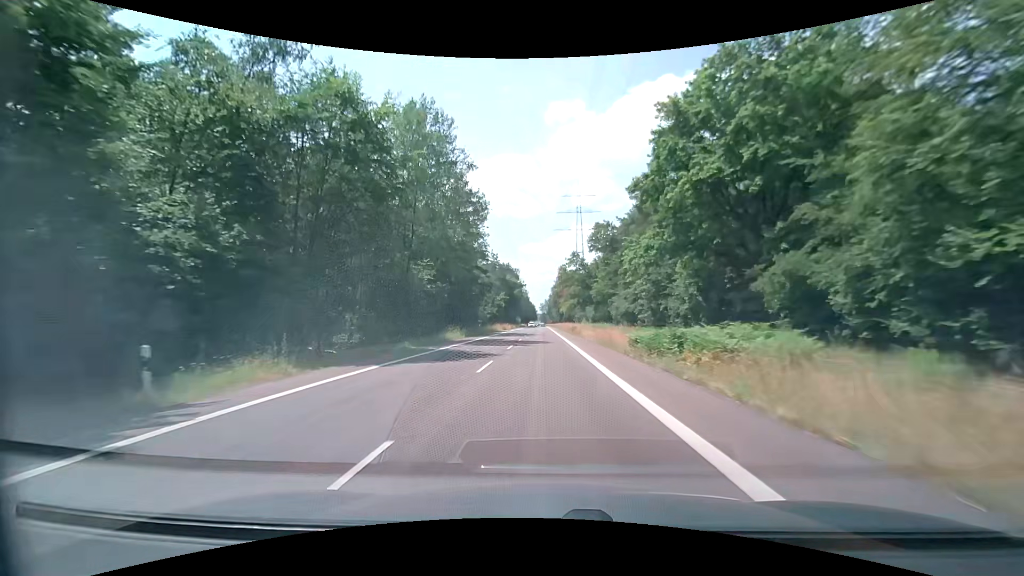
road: secondary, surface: asphalt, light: Day
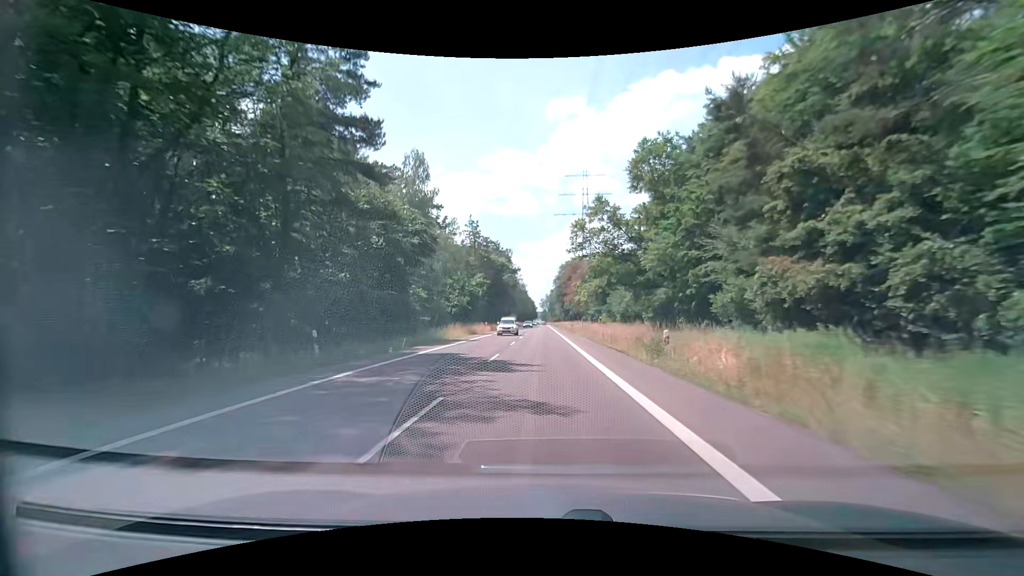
(-0.1, +42.5) m; -1°
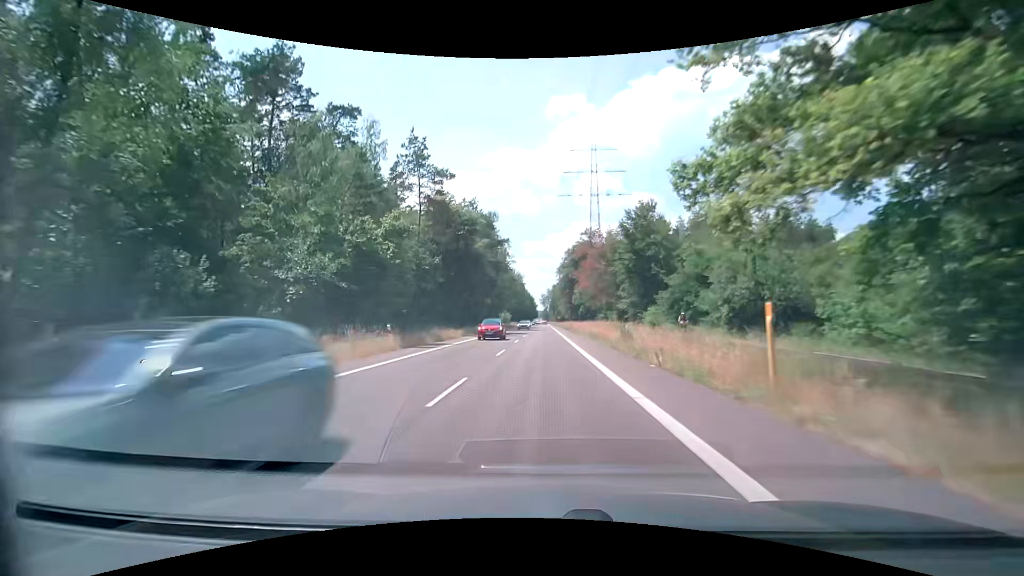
(+0.4, +42.5) m; 0°
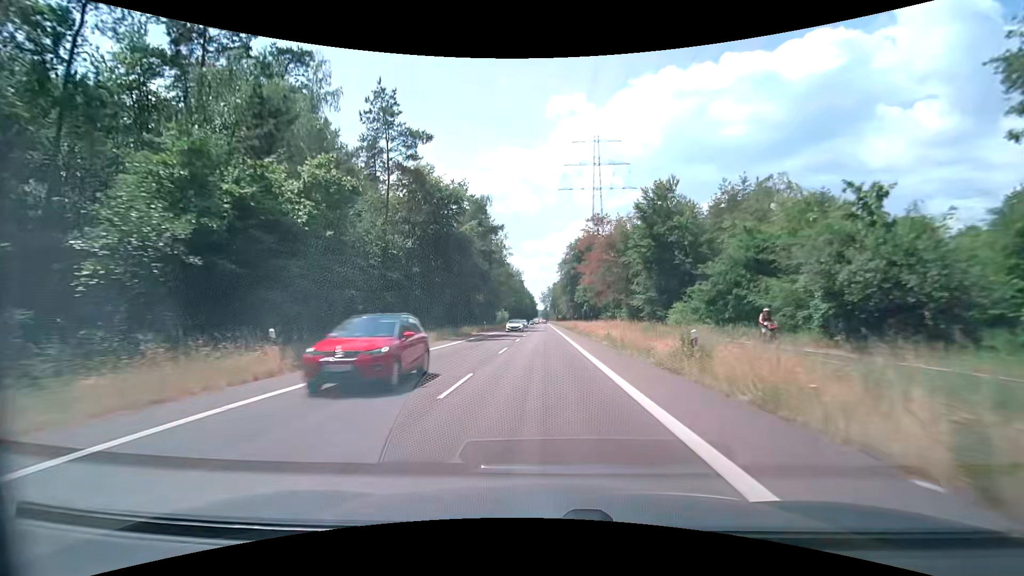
(0.0, +10.6) m; 0°
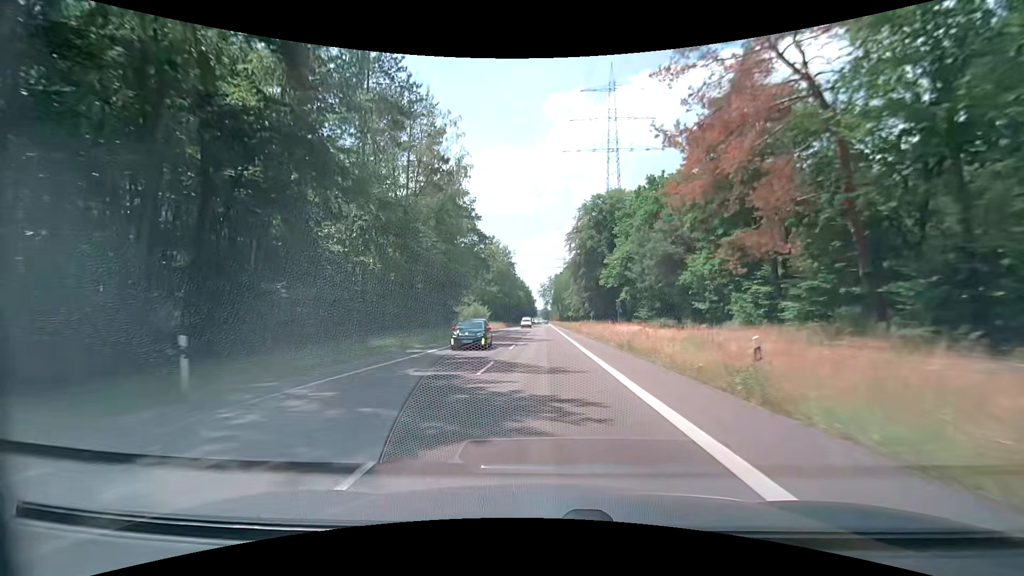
(-0.1, +53.1) m; 0°
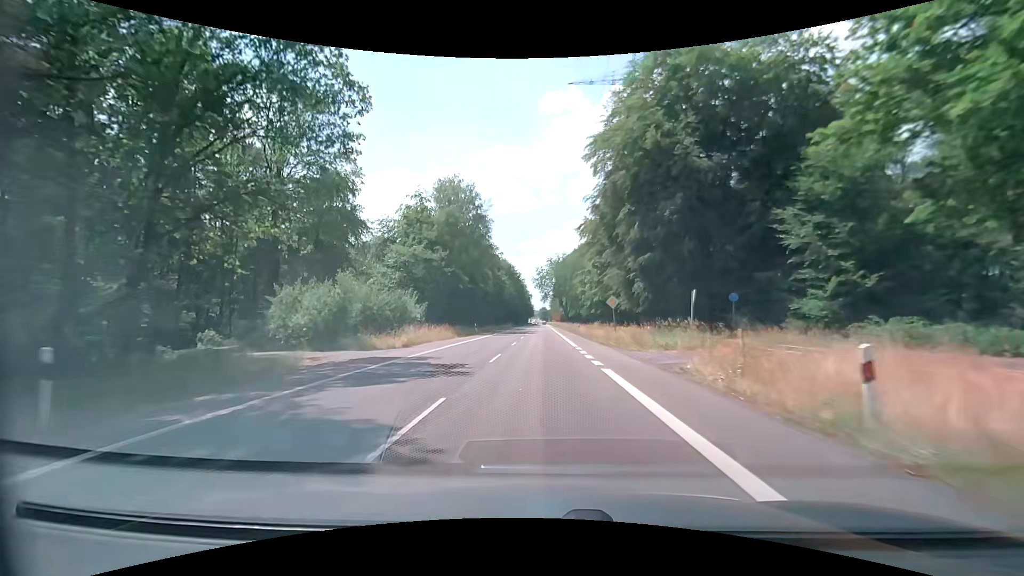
(+0.3, +53.1) m; 0°
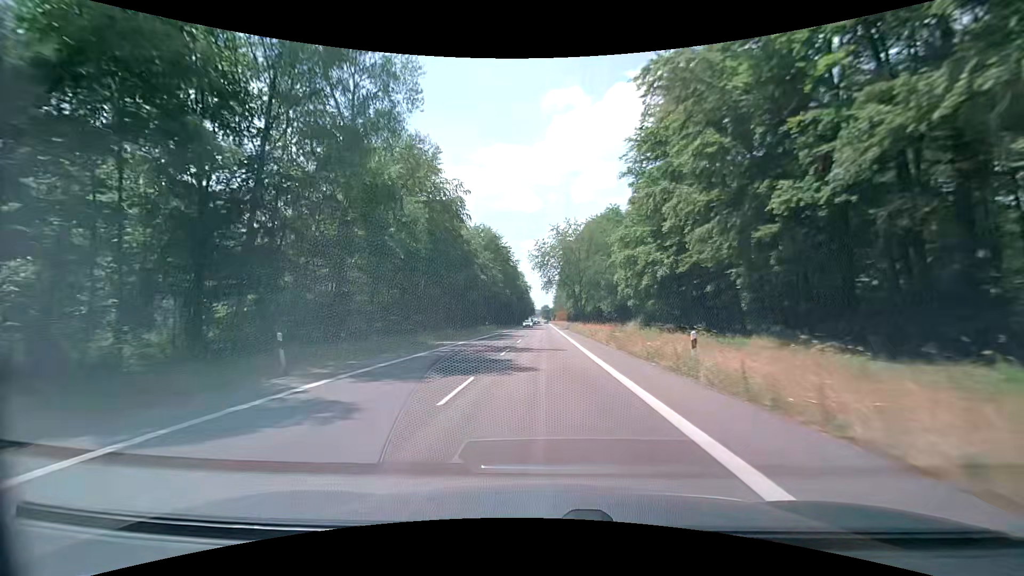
(-0.1, +42.5) m; 0°
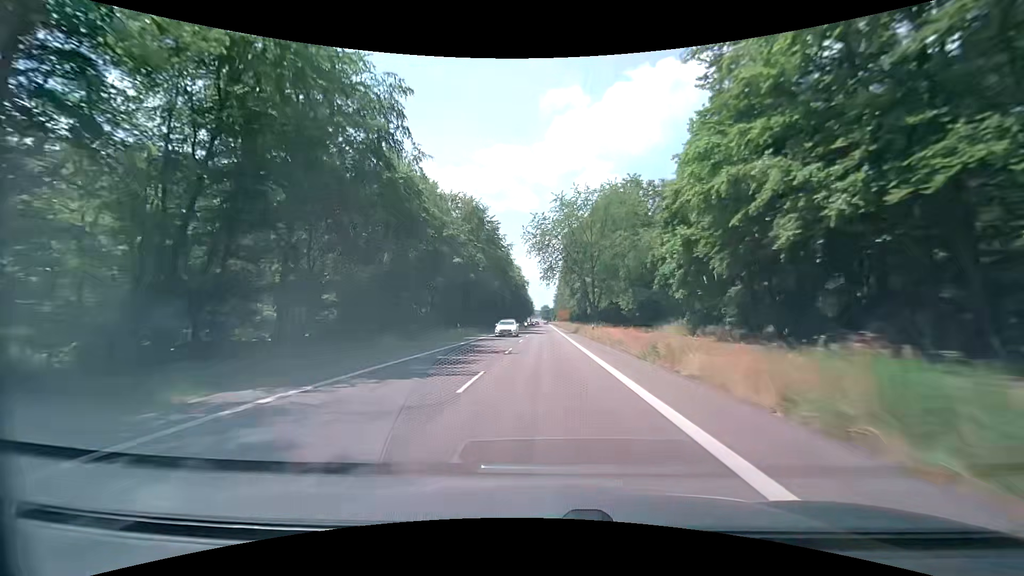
(0.0, +21.3) m; 0°
(0, +10) (0, +20) (0, +30) (0, +40) (0, +50) (0, +60) (0, +70) (0, +80) (0, +90) (0, +100) m
